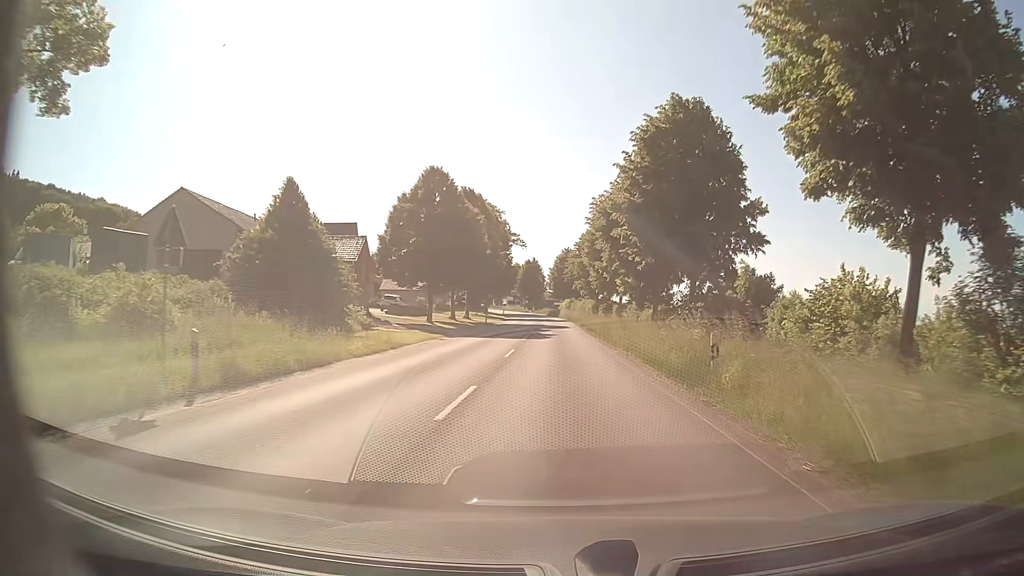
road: secondary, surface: asphalt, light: Day
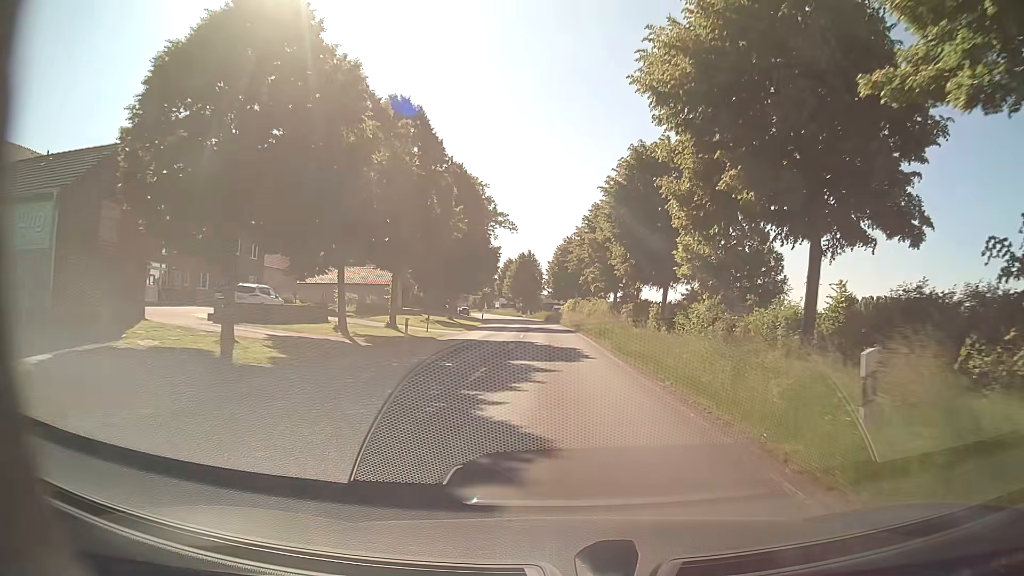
(0.0, +32.2) m; 0°
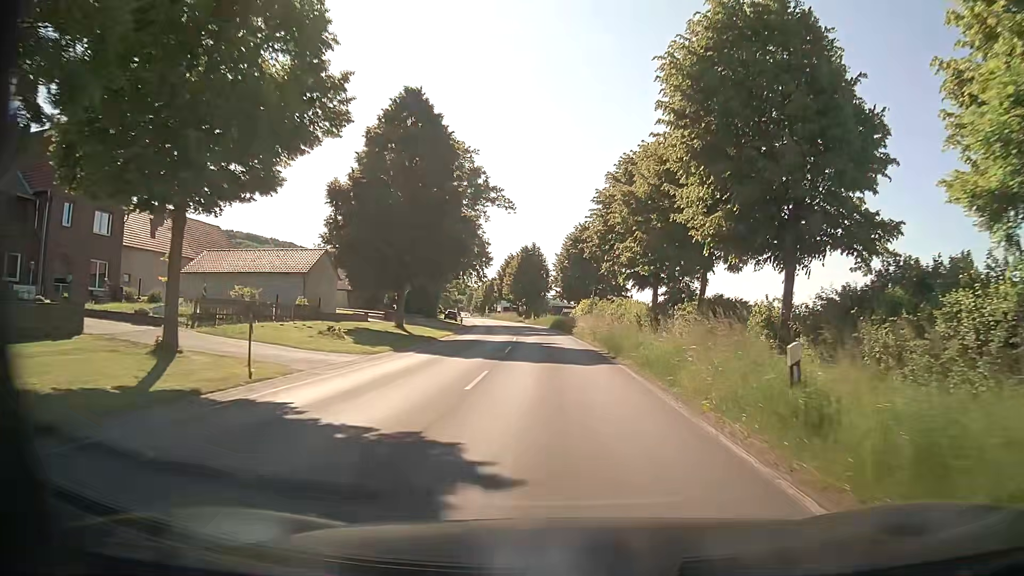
(-0.2, +24.1) m; -1°
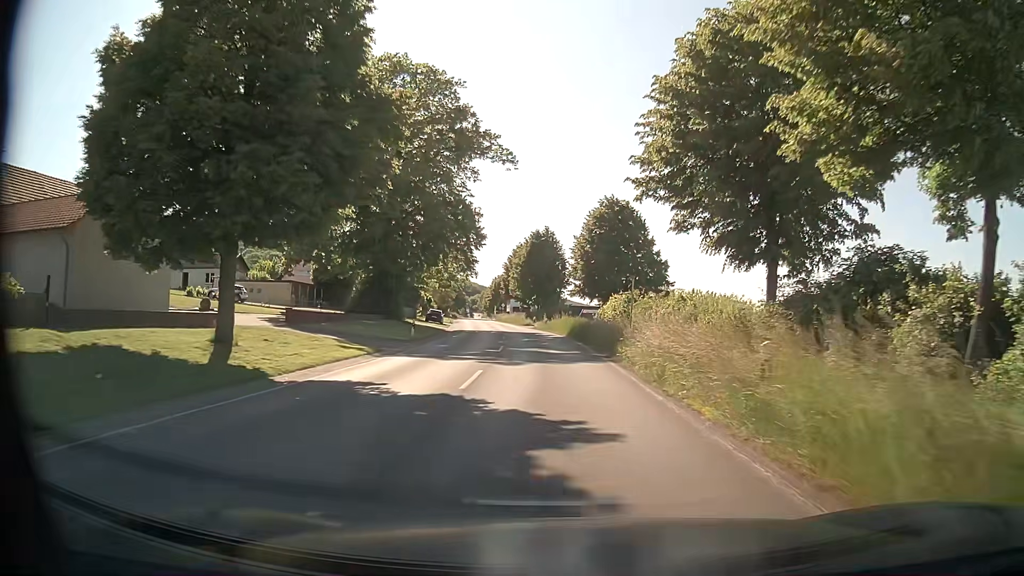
(-0.3, +24.1) m; -2°
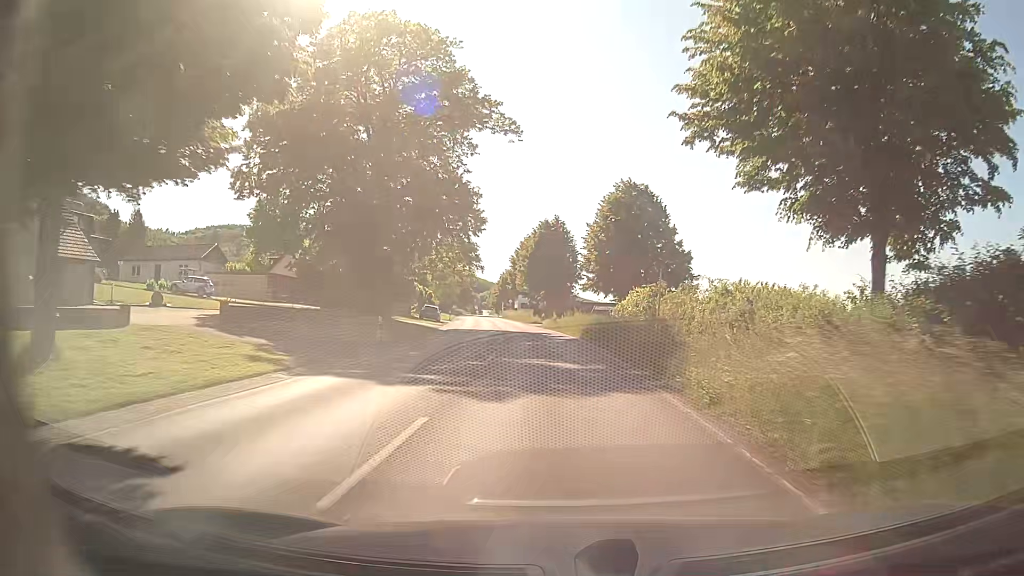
(+0.1, +8.1) m; 0°
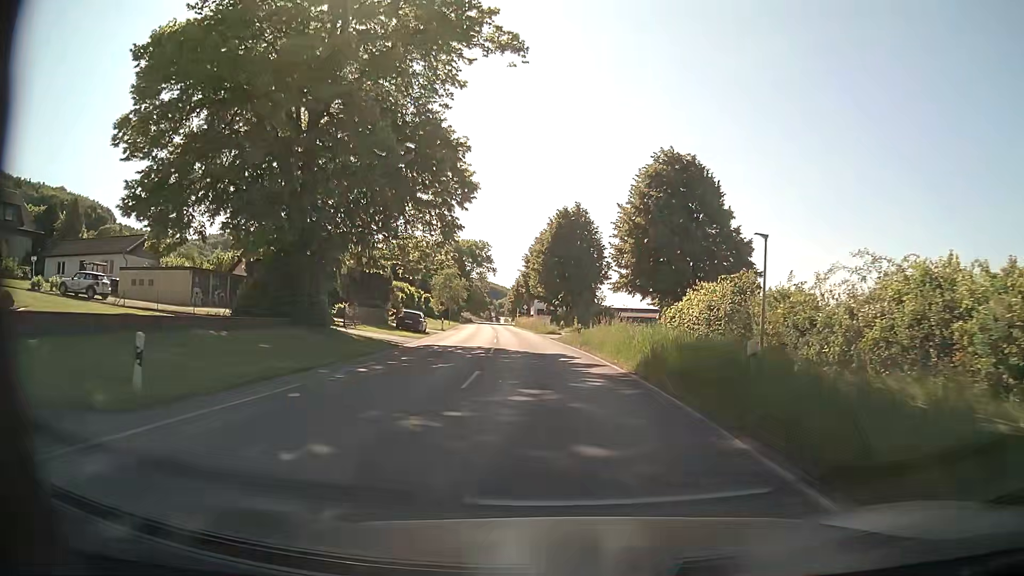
(-0.3, +16.1) m; -2°
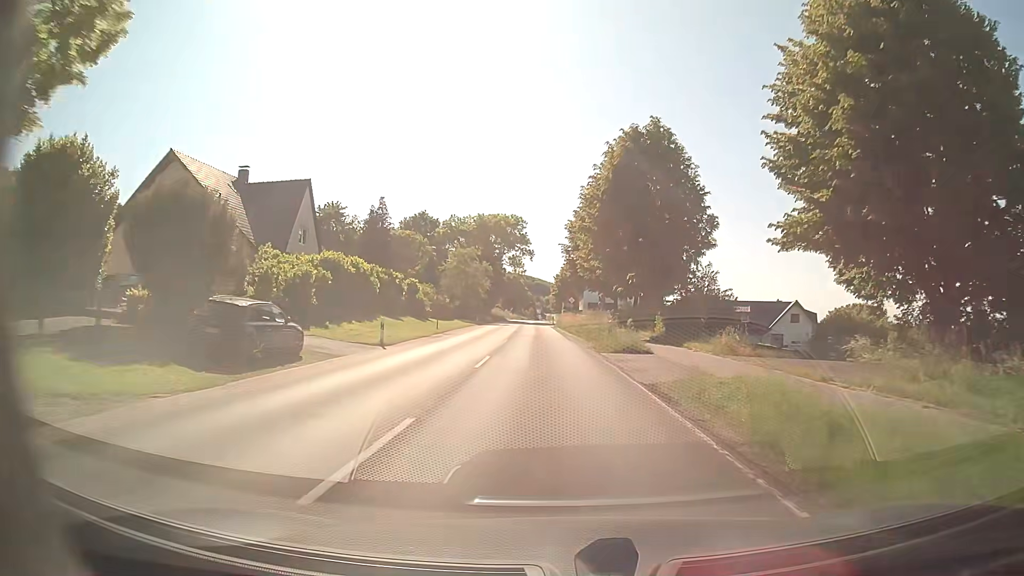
(-1.0, +32.2) m; -4°
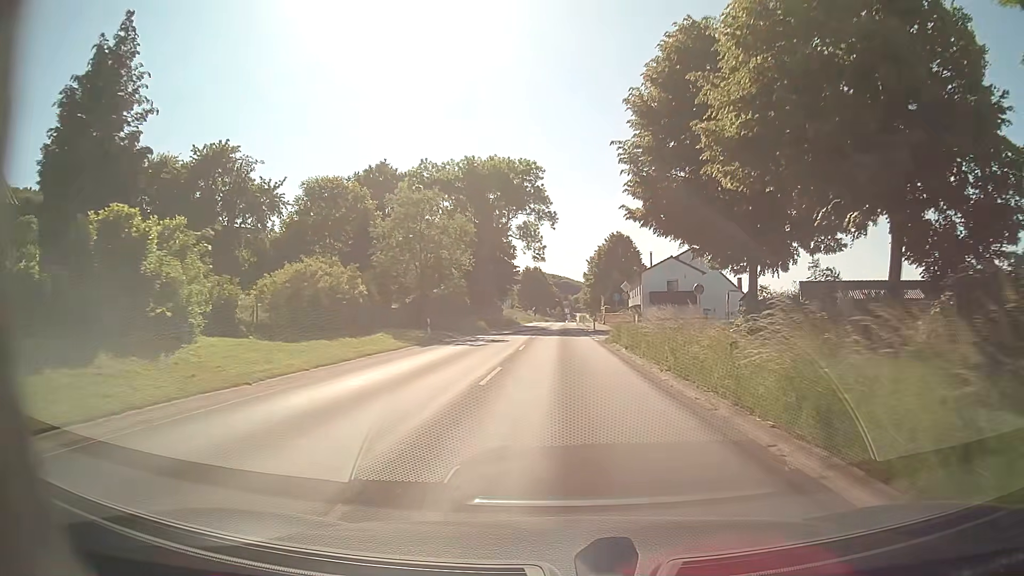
(-1.4, +40.4) m; -2°
(0, +10) (0, +20) (0, +30) (0, +40) (0, +50) (0, +60) (0, +70) (0, +80) (+1, +90) (+1, +100) m
